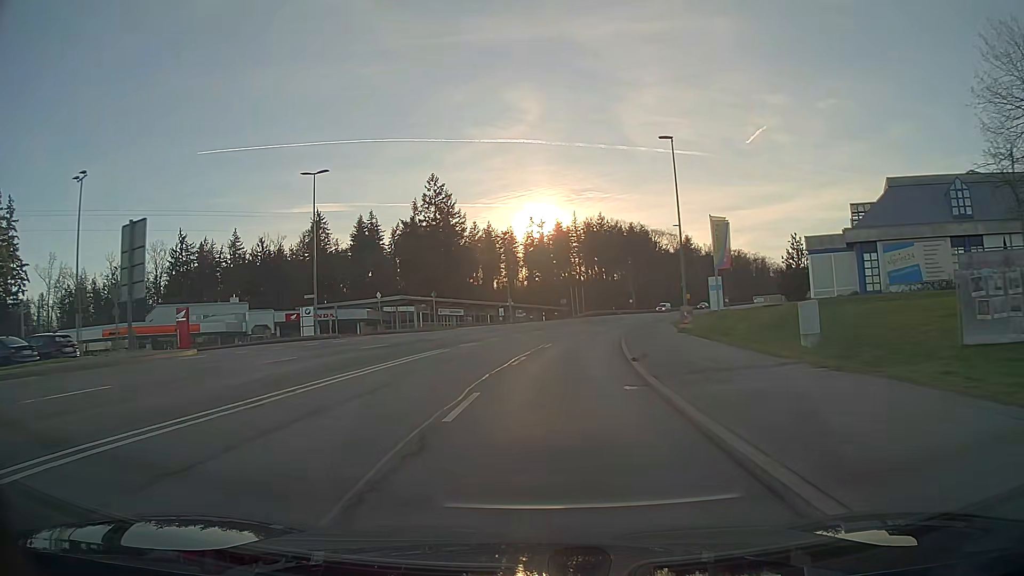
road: secondary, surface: asphalt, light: Day
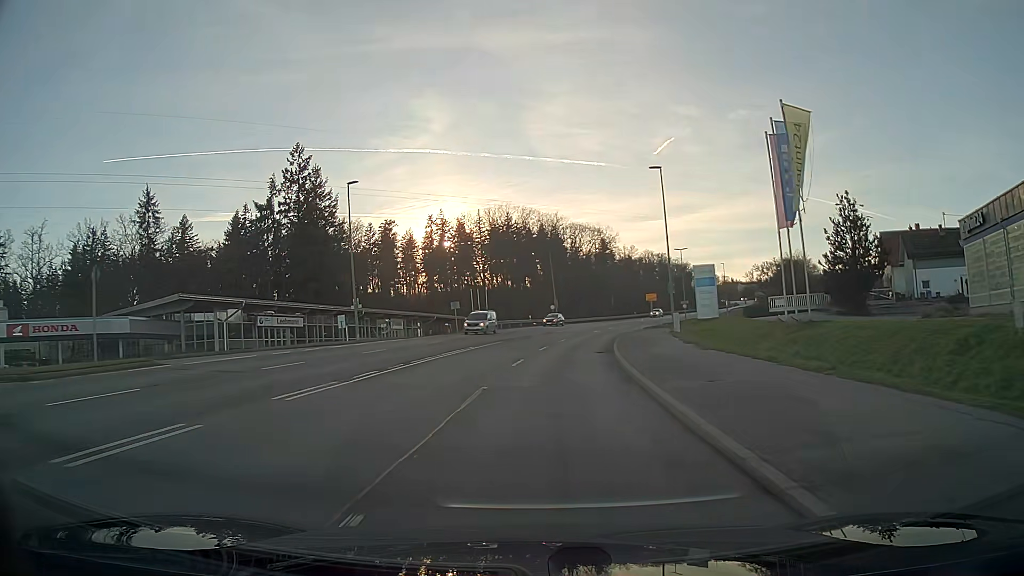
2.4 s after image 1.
(+2.4, +33.6) m; +8°
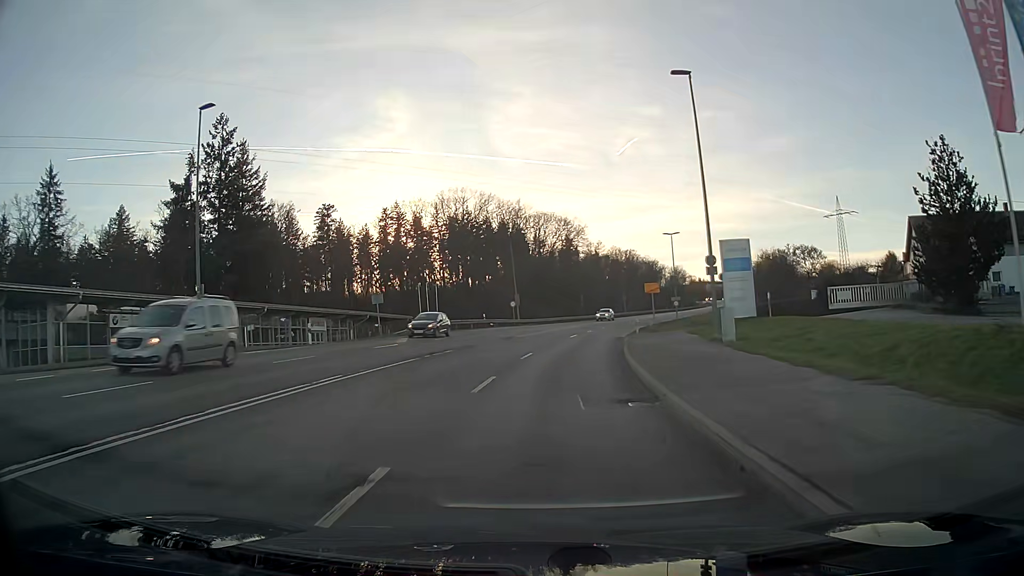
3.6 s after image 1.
(+0.5, +16.8) m; +3°
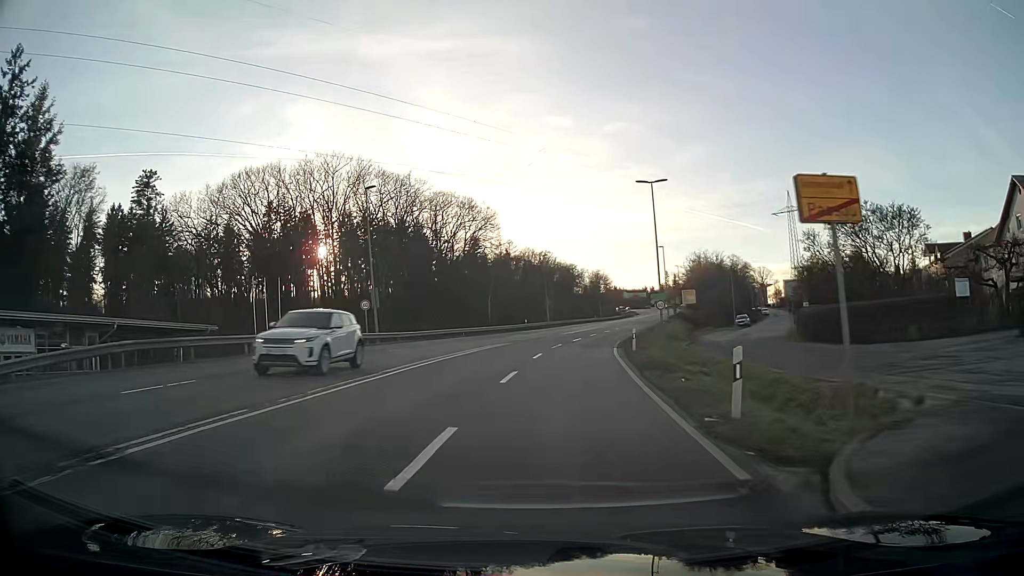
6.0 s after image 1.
(+2.2, +32.7) m; +8°
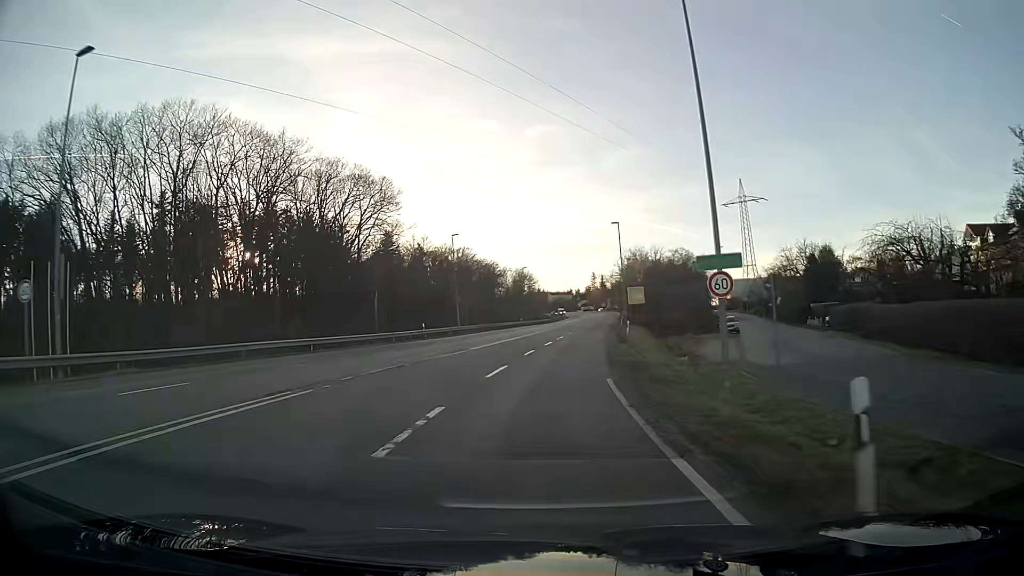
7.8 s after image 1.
(+1.5, +25.5) m; +6°
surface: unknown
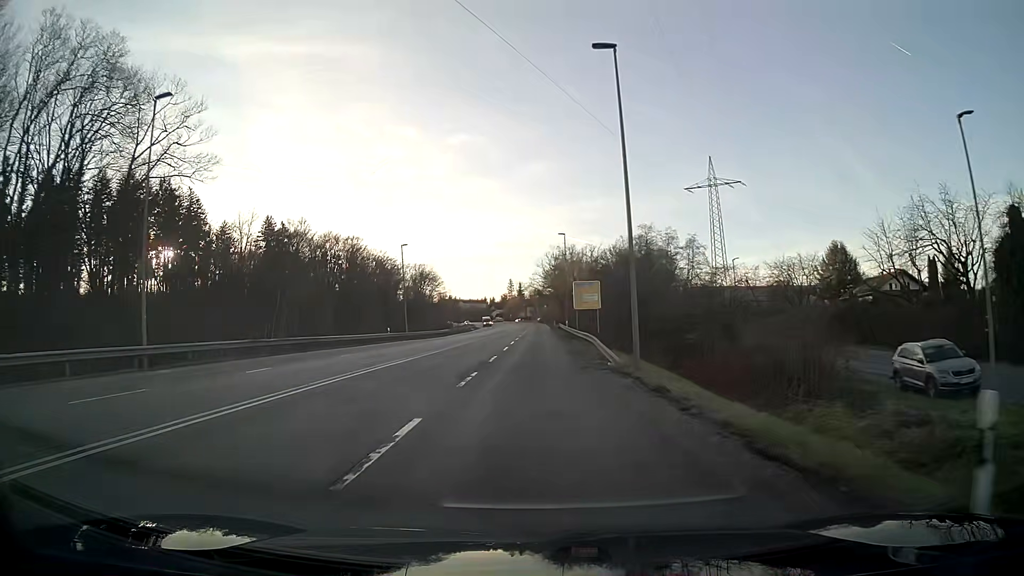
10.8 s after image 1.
(+3.0, +45.5) m; +6°
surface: asphalt
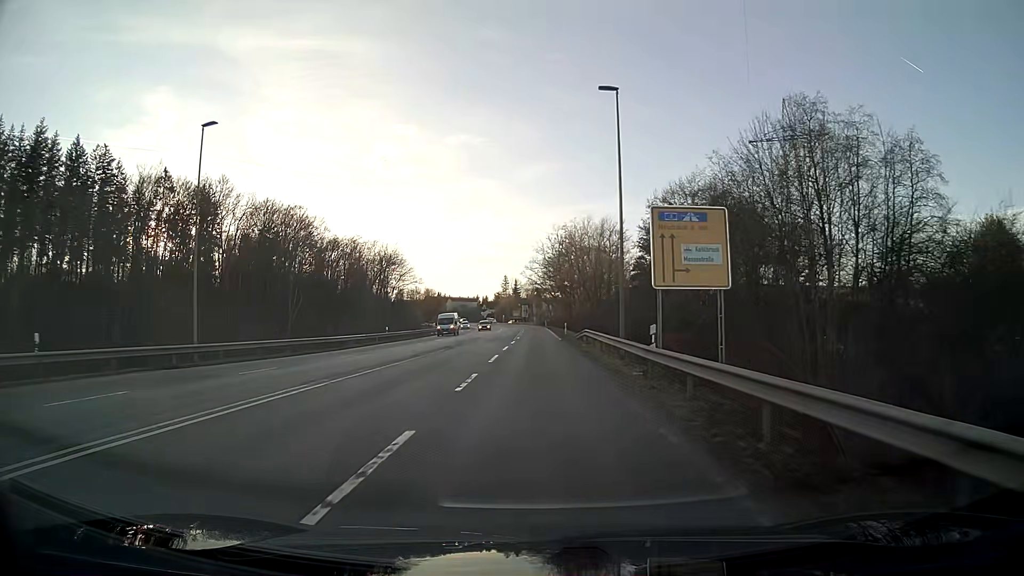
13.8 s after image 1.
(+0.2, +45.8) m; 0°
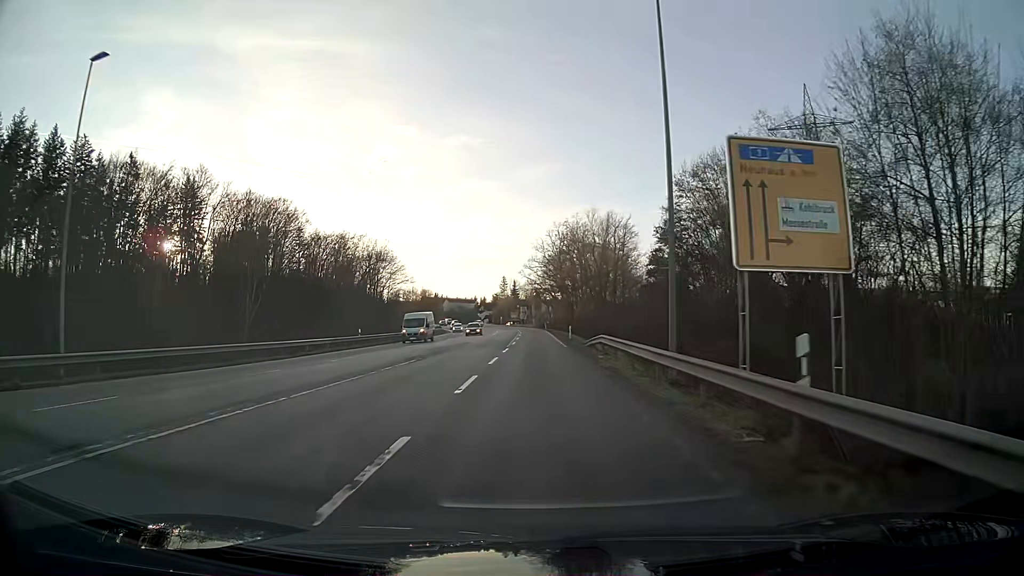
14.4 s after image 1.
(0.0, +9.1) m; 0°
